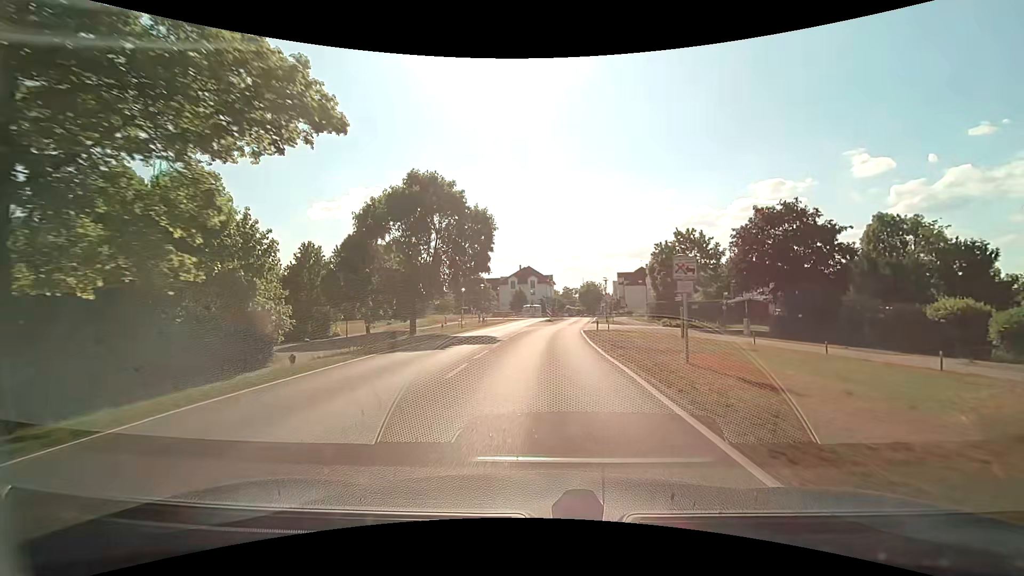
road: tertiary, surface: asphalt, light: Day
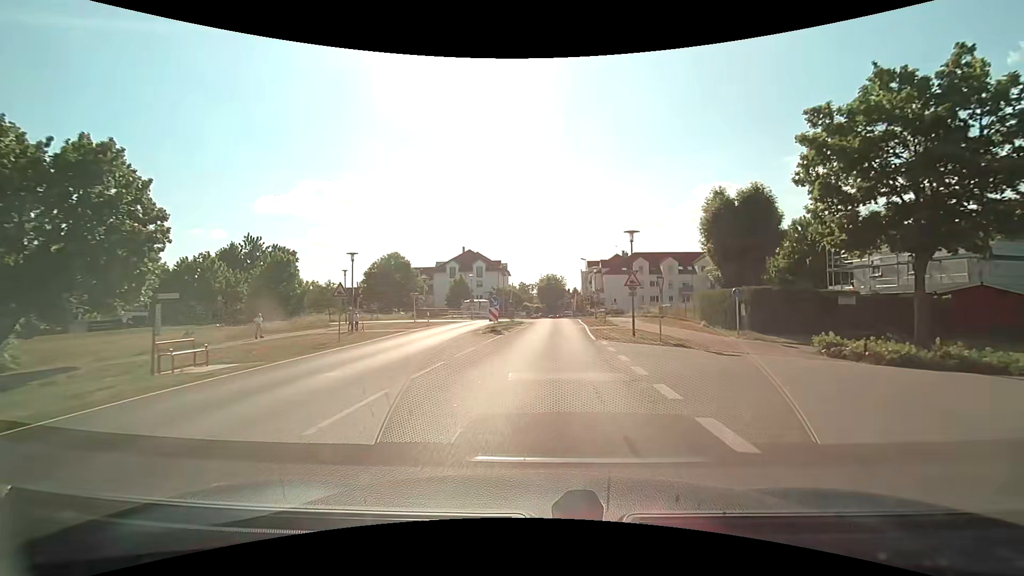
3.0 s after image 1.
(+1.2, +35.7) m; +5°
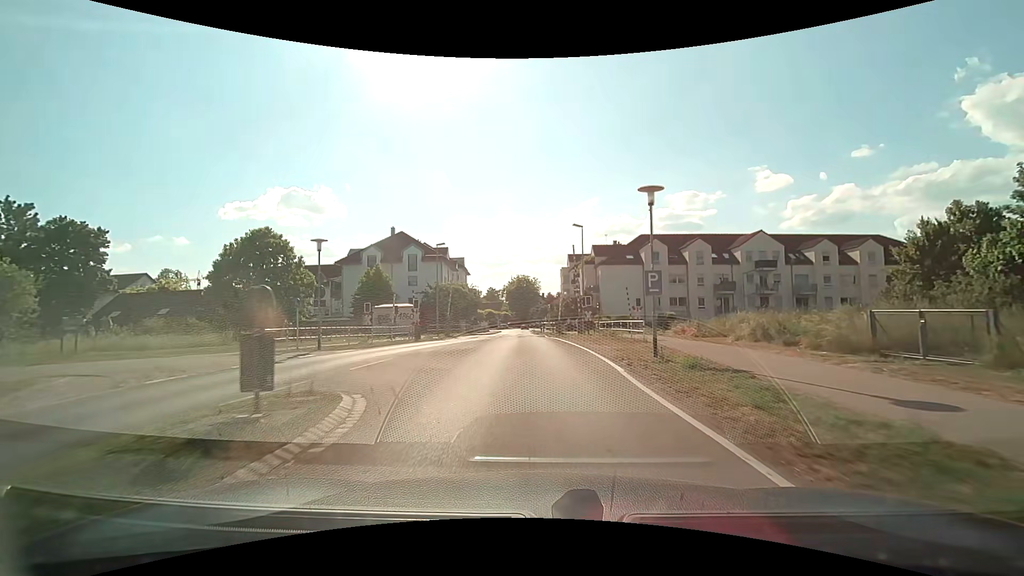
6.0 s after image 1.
(+1.2, +32.9) m; +3°
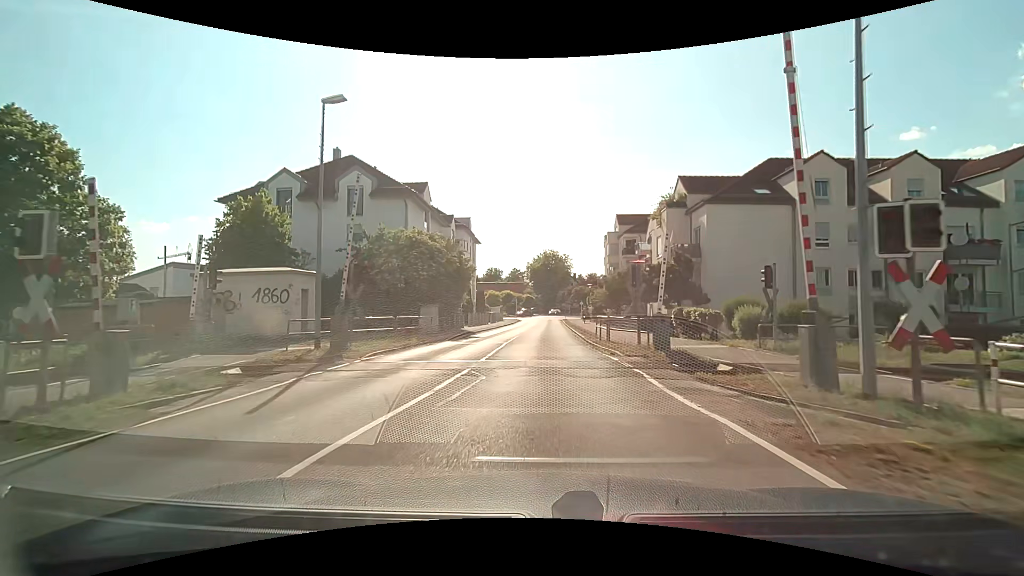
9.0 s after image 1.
(-0.9, +29.4) m; -3°
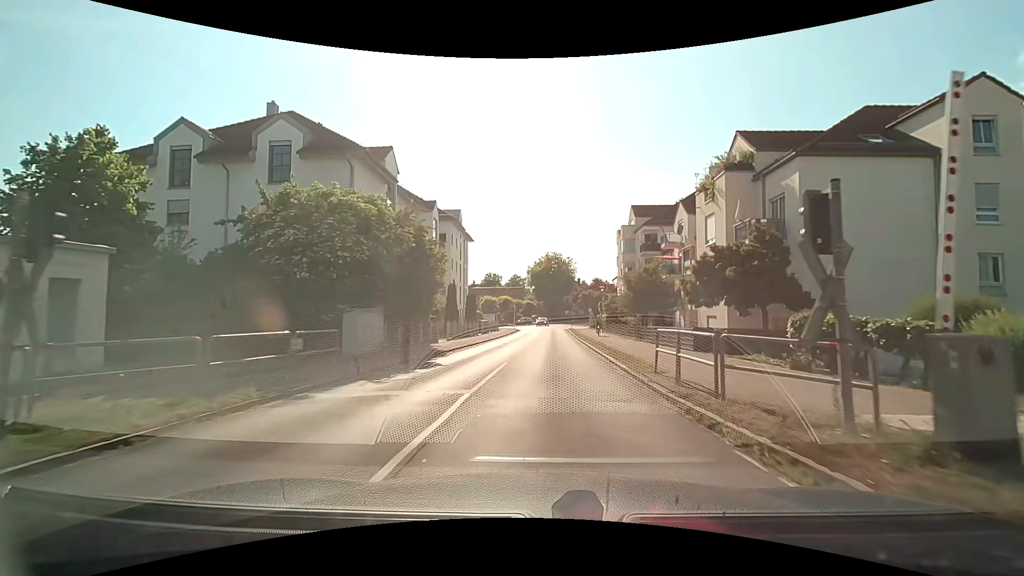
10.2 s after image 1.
(0.0, +11.1) m; 0°
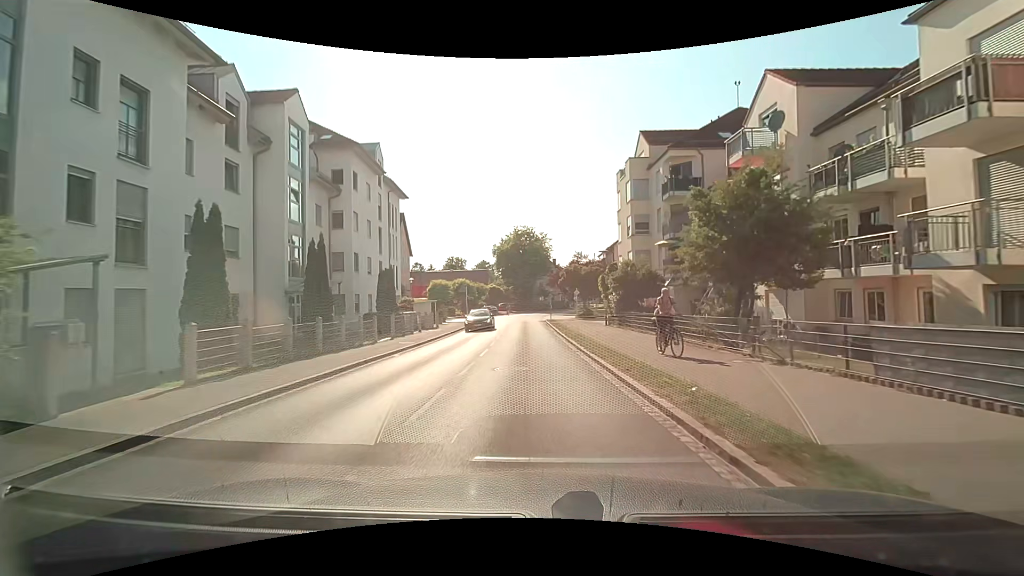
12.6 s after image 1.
(+0.7, +22.5) m; +3°
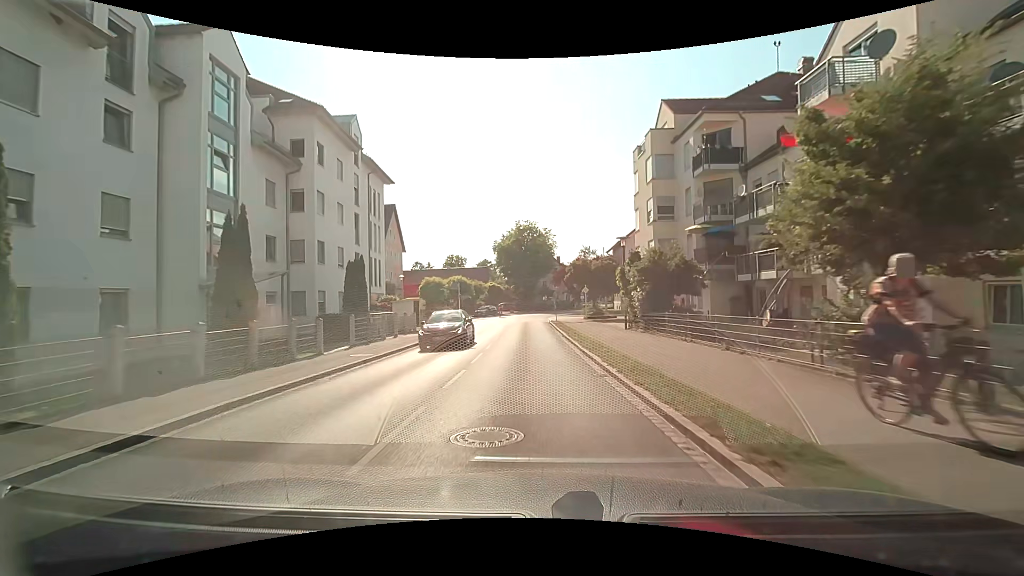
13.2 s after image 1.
(0.0, +6.3) m; 0°
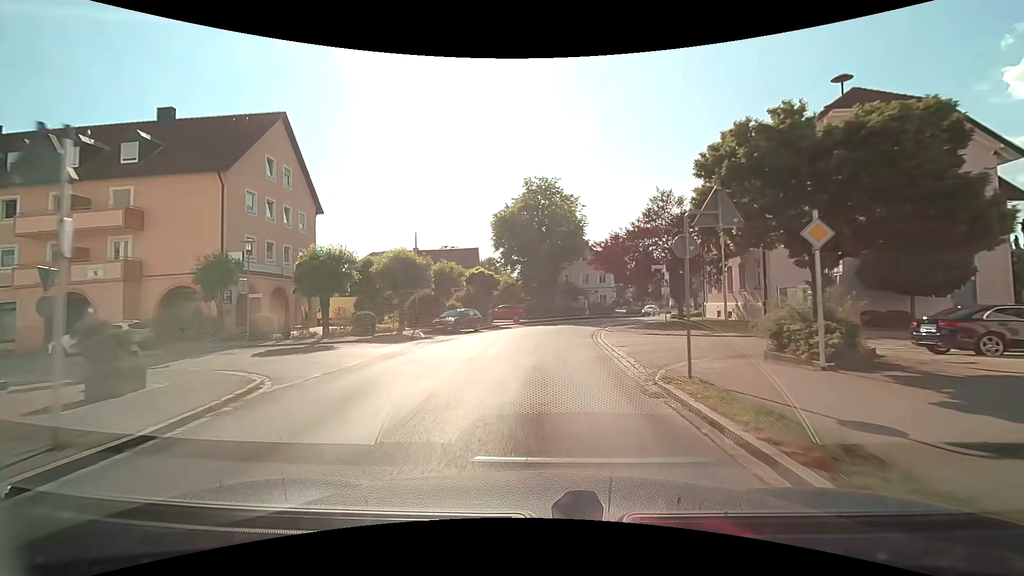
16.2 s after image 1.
(-0.8, +34.5) m; -2°
(0, +10) (0, +20) (+2, +30) (+4, +40) (+7, +49) (+12, +58) (+17, +67) (+22, +75) (+27, +84) (+32, +92) m
